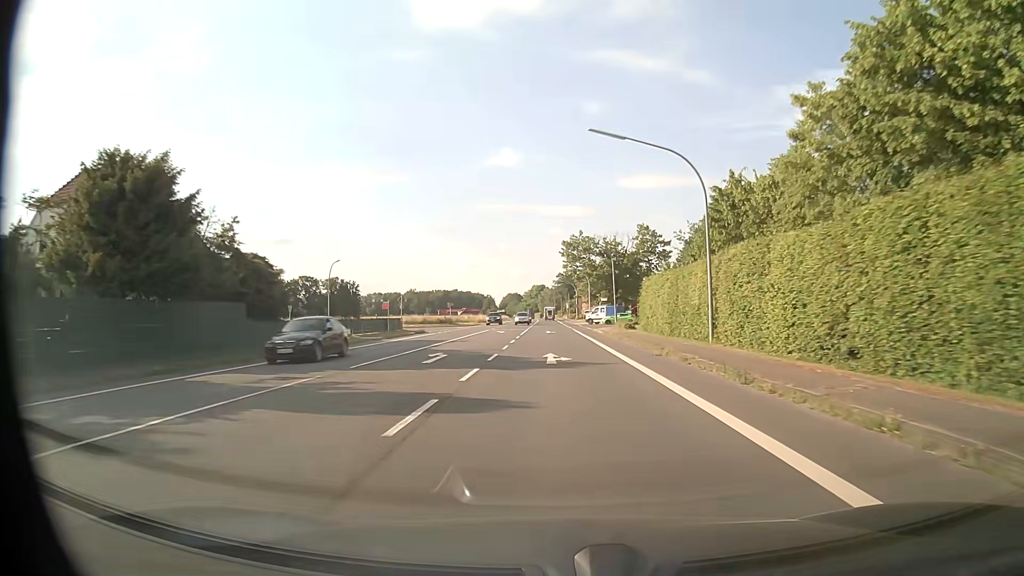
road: primary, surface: asphalt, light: Day
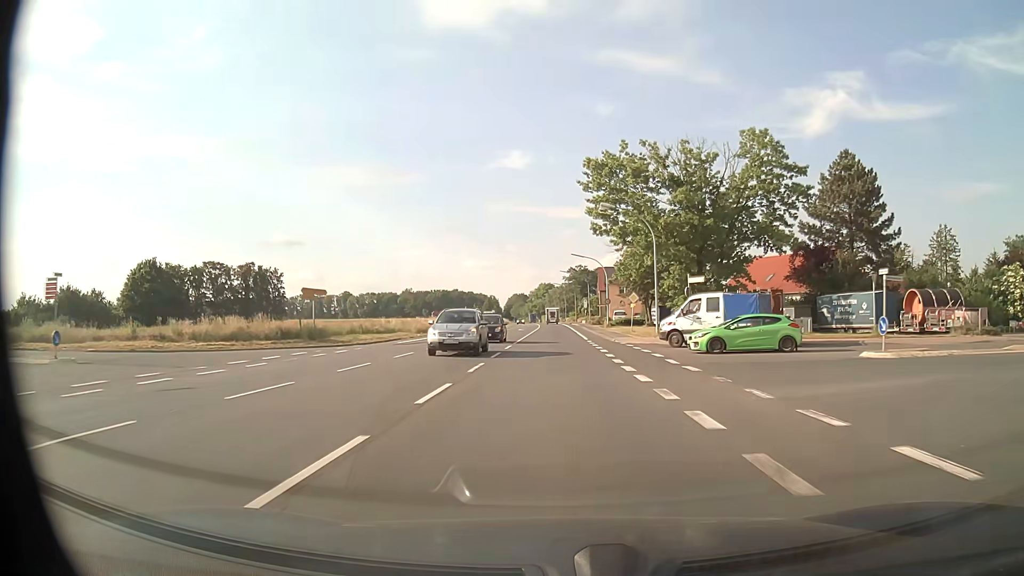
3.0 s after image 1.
(-0.4, +58.0) m; -1°
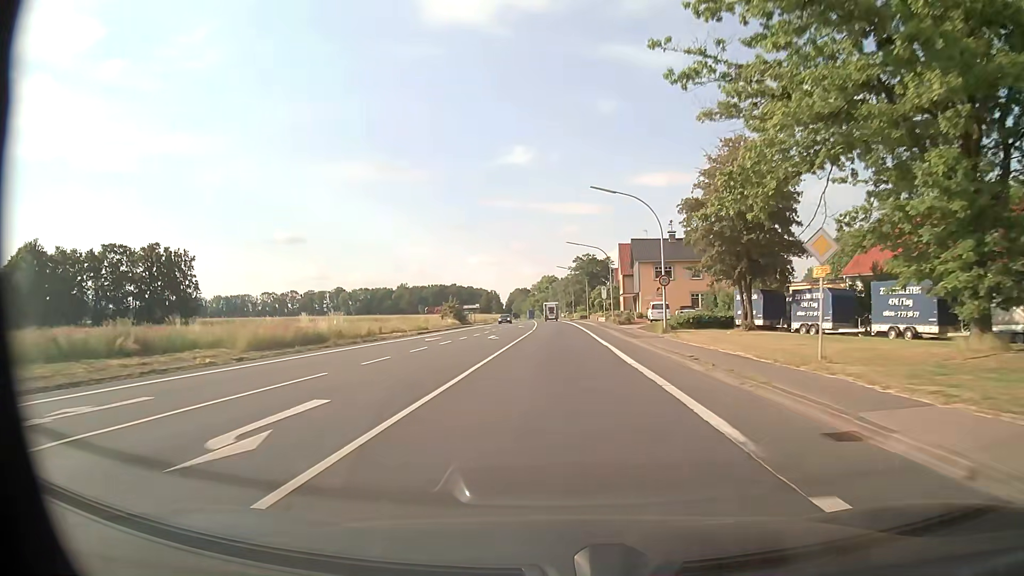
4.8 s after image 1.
(-0.1, +34.8) m; 0°
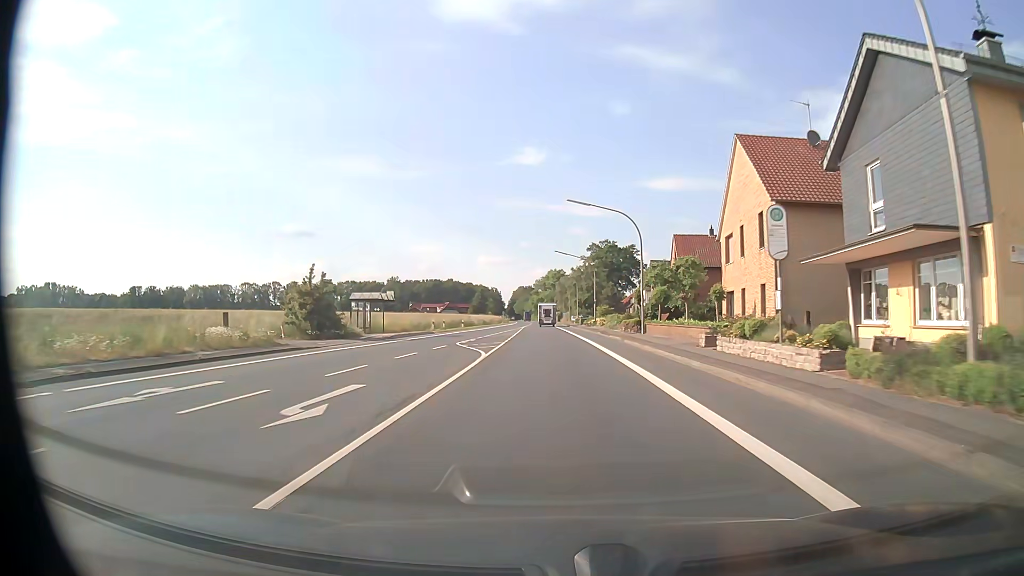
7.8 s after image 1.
(-0.1, +58.1) m; -1°
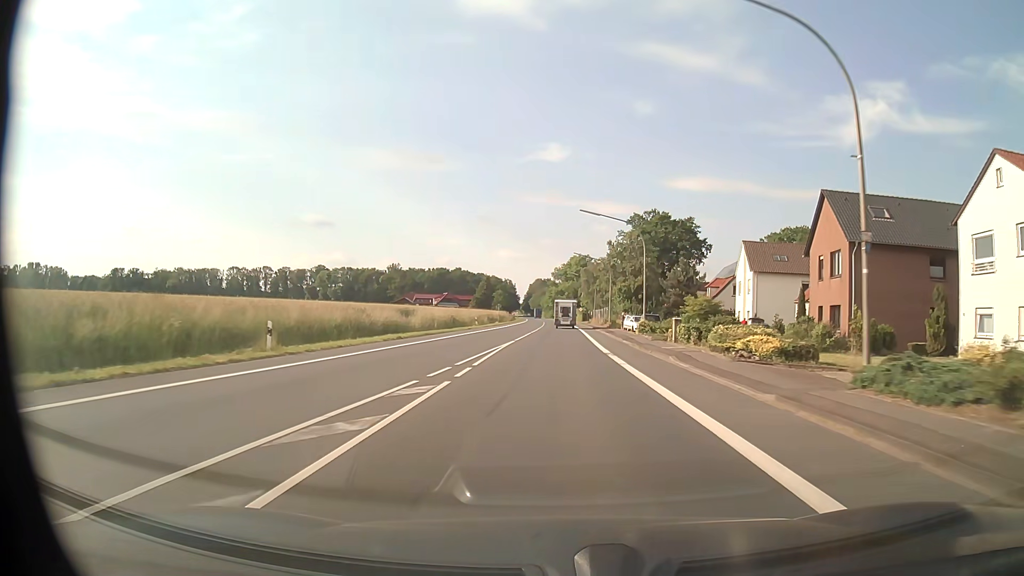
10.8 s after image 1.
(-1.3, +58.1) m; -2°
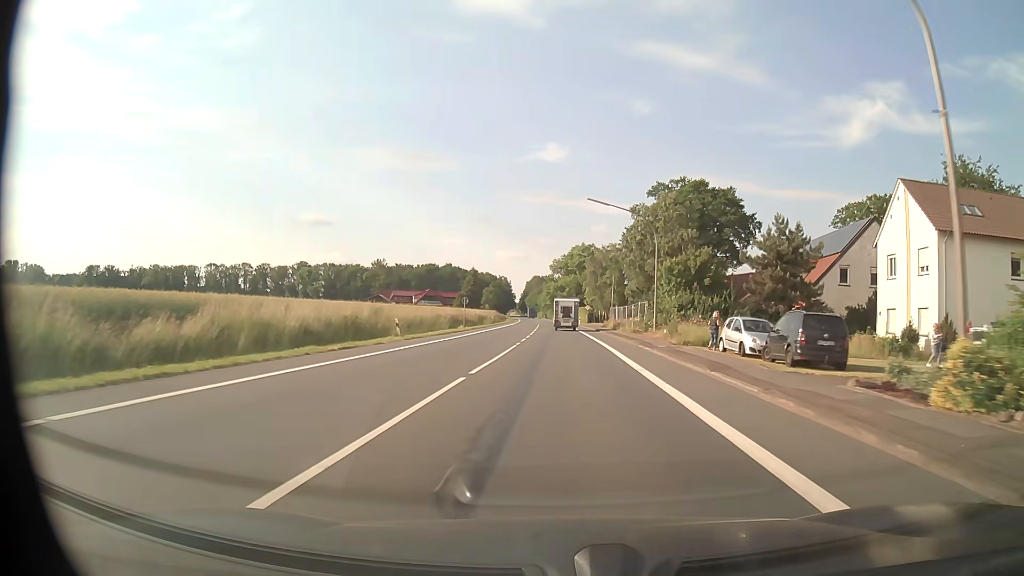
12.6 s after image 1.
(+0.1, +34.9) m; 0°
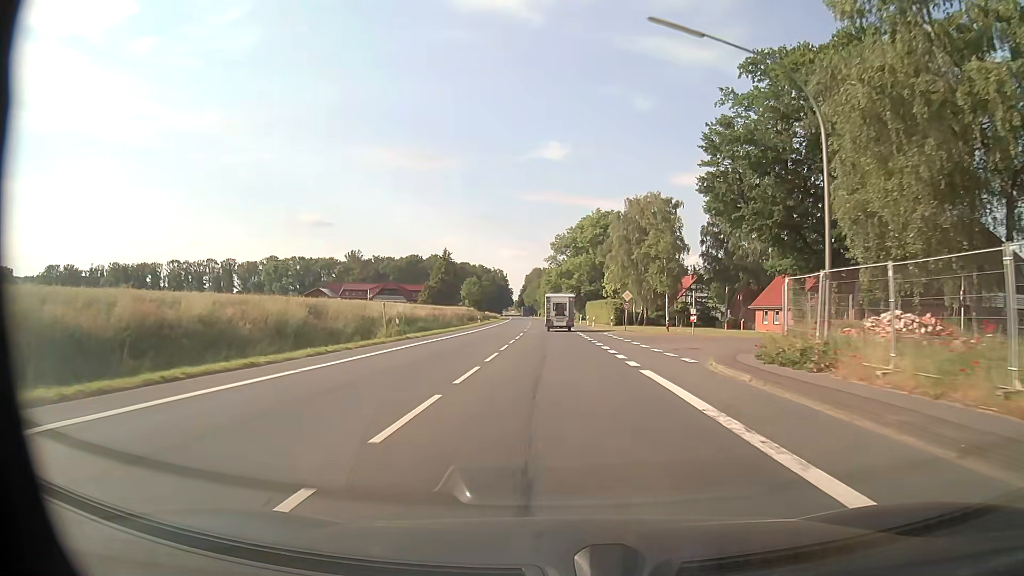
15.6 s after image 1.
(+0.1, +57.2) m; 0°
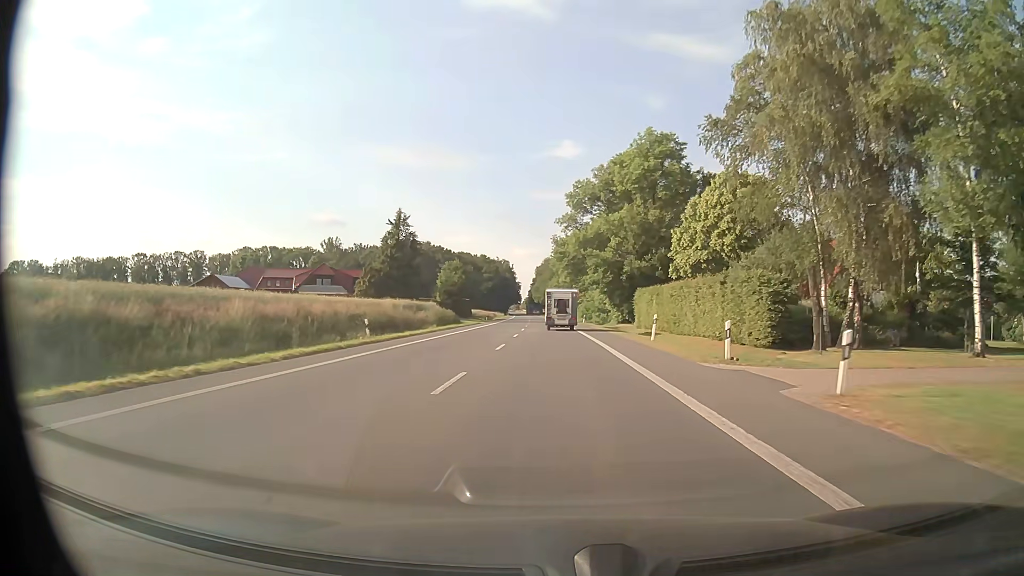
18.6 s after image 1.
(-0.5, +56.3) m; -1°
(0, +10) (0, +20) (0, +30) (0, +40) (0, +50) (0, +60) (-1, +70) (-1, +80) (-1, +90) (-2, +100) m
